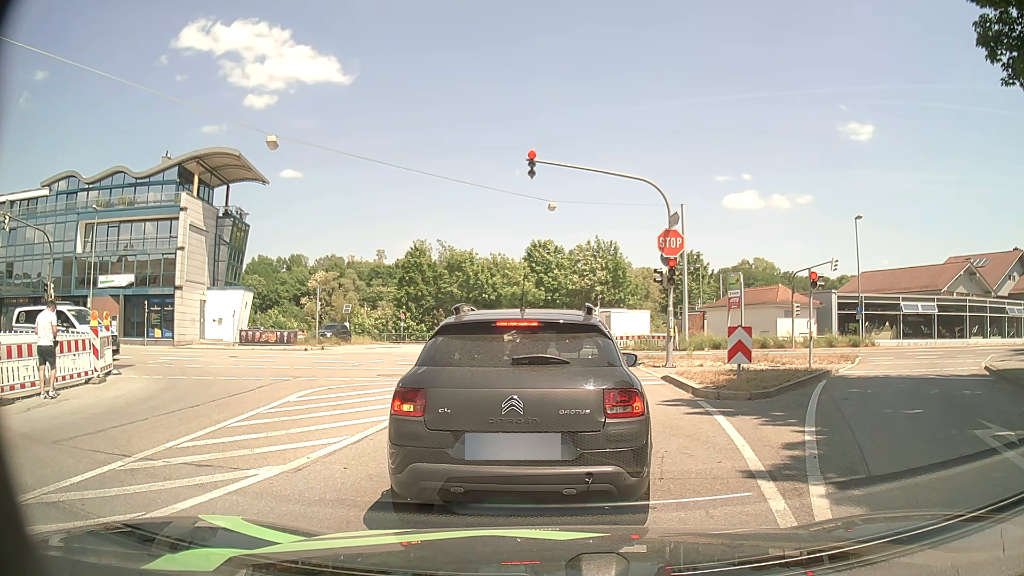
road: tertiary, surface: asphalt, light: Day
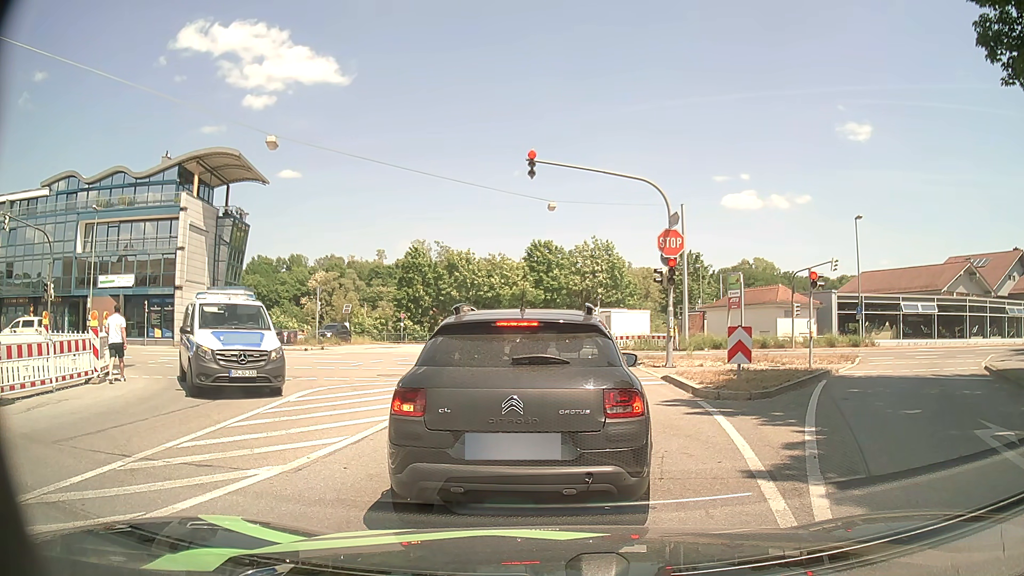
(0.0, 0.0) m; 0°
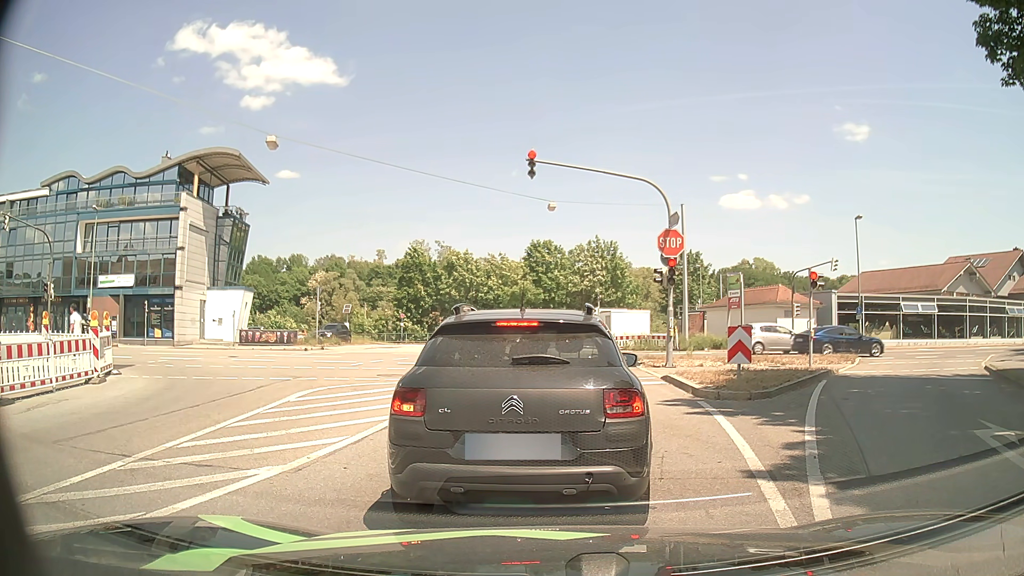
(0.0, 0.0) m; 0°
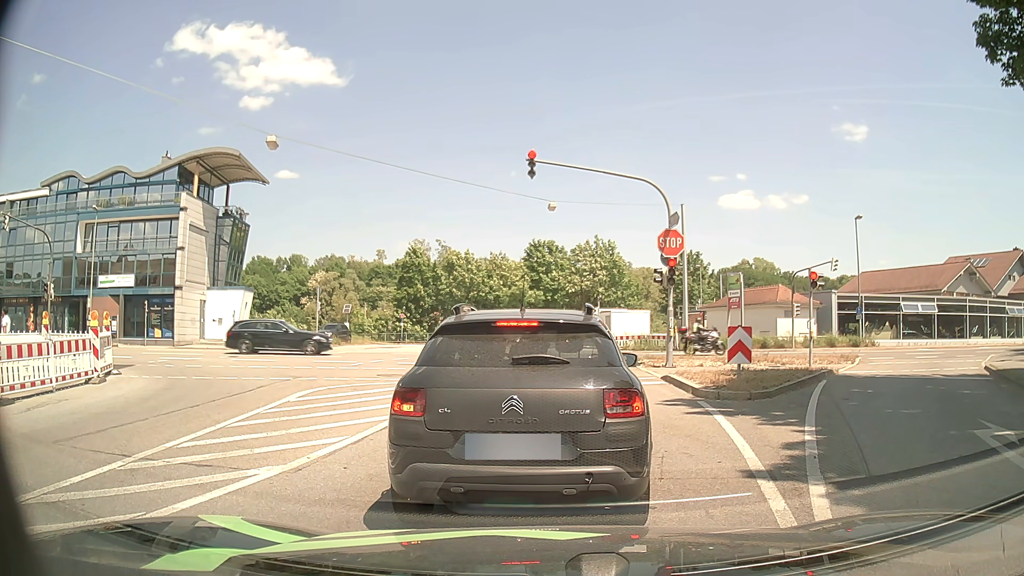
(0.0, 0.0) m; 0°
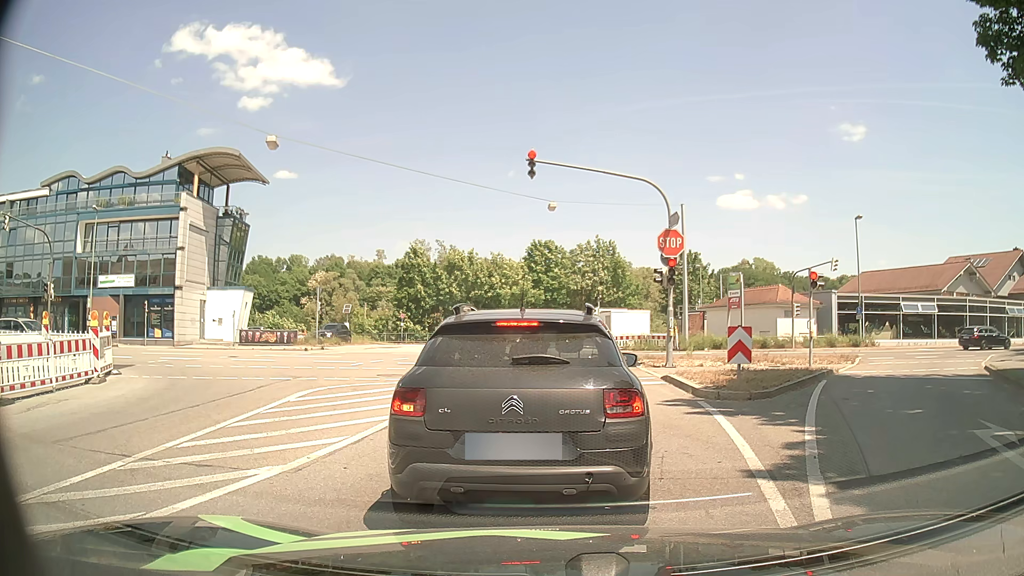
(0.0, 0.0) m; 0°
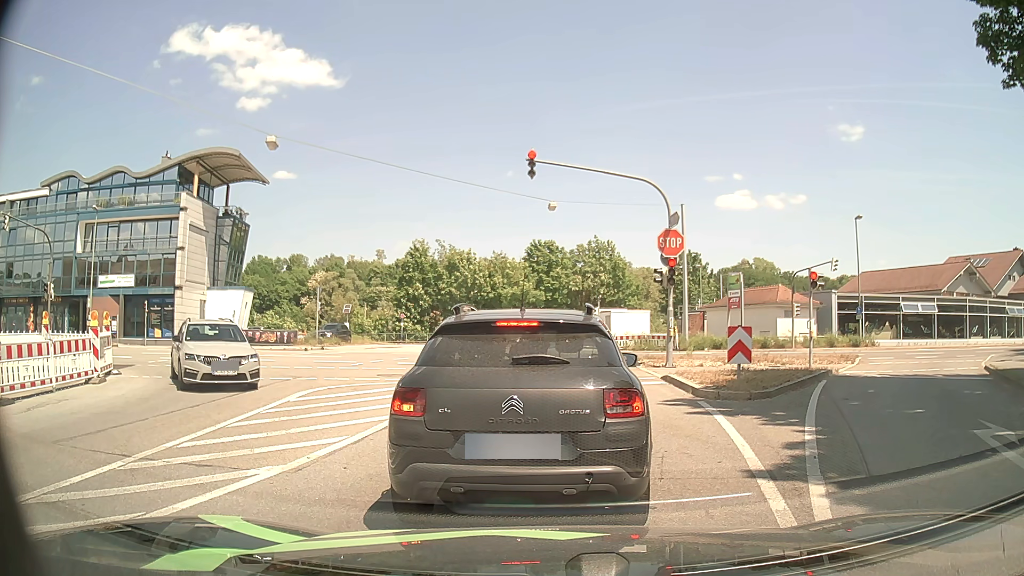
(0.0, 0.0) m; 0°
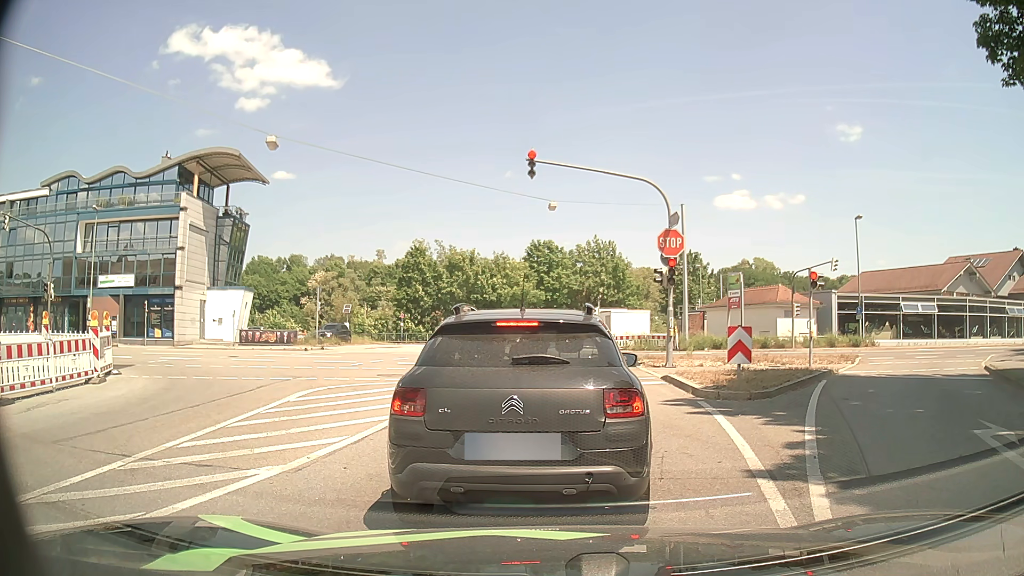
(0.0, 0.0) m; 0°
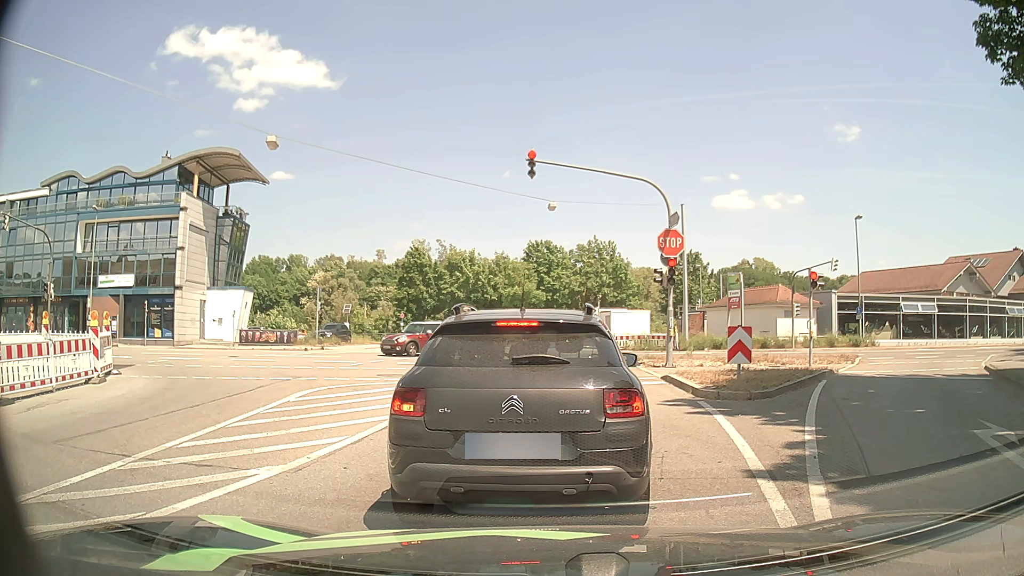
(0.0, 0.0) m; 0°
